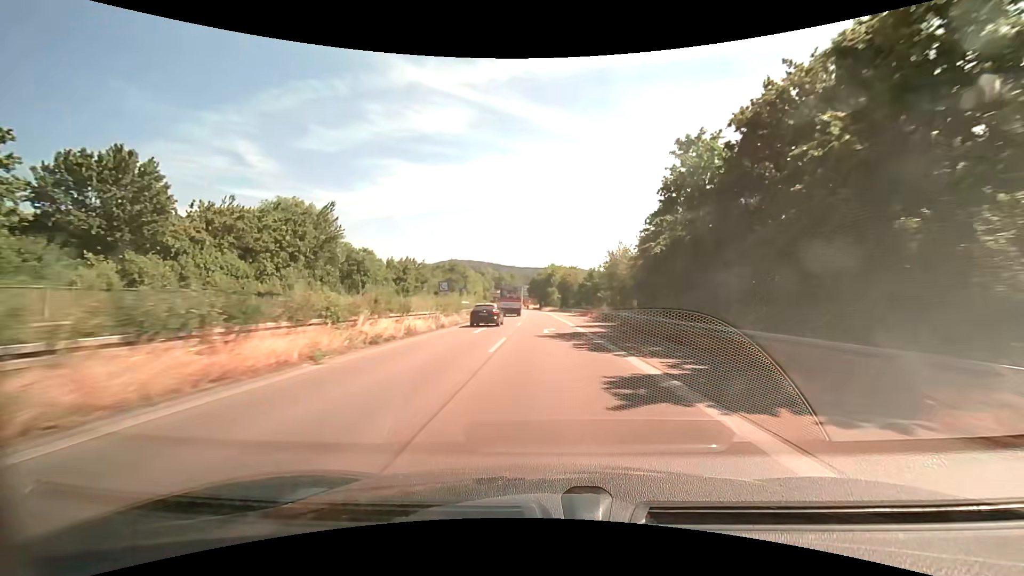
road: trunk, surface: asphalt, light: Day
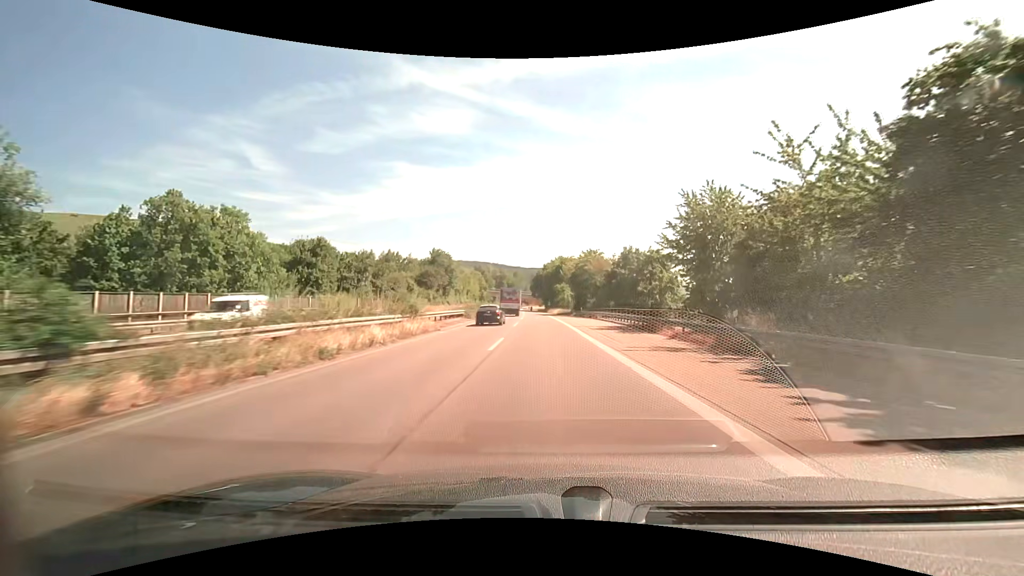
(-0.2, +34.9) m; -1°
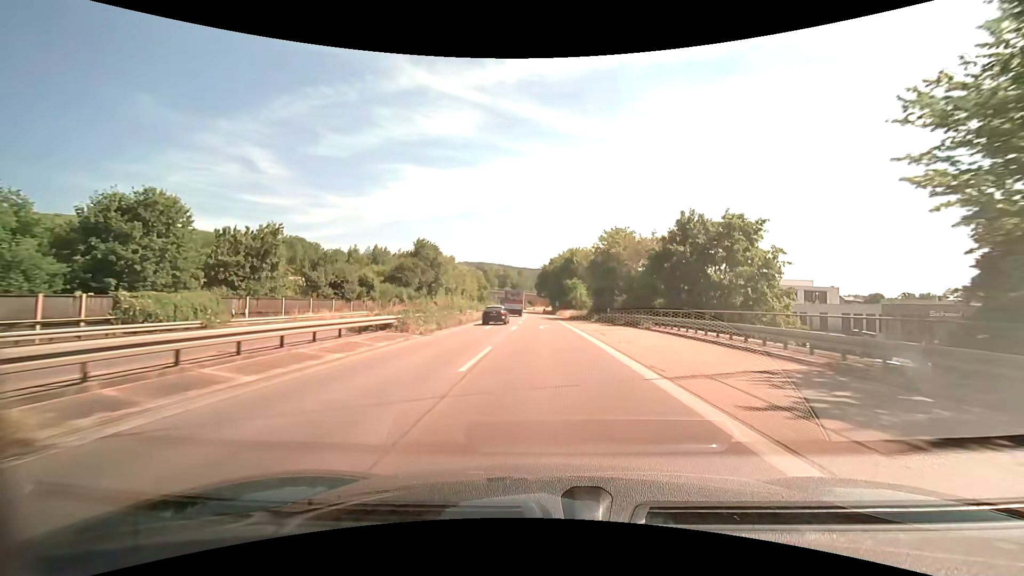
(0.0, +22.9) m; -1°
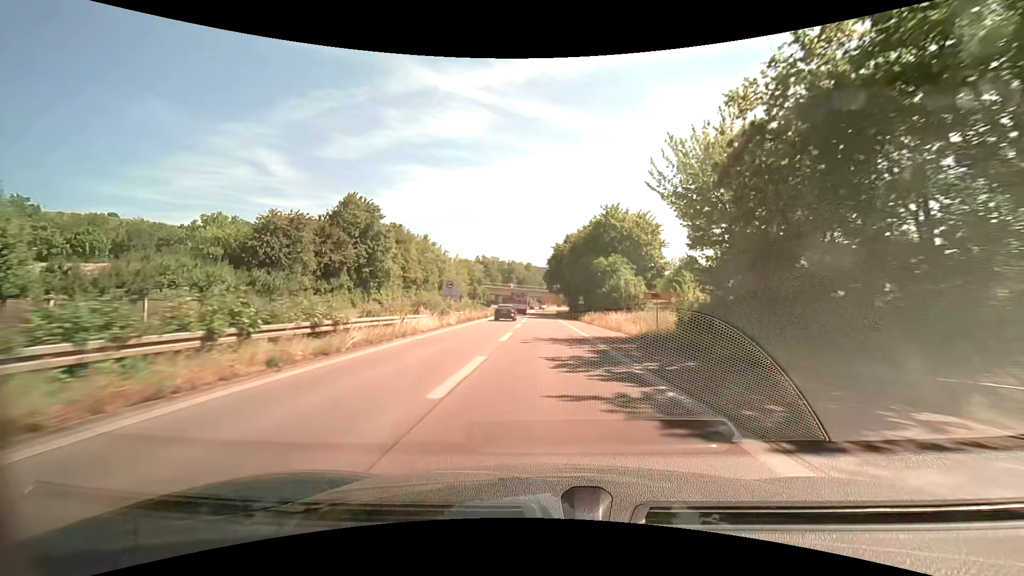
(-0.3, +45.0) m; -1°
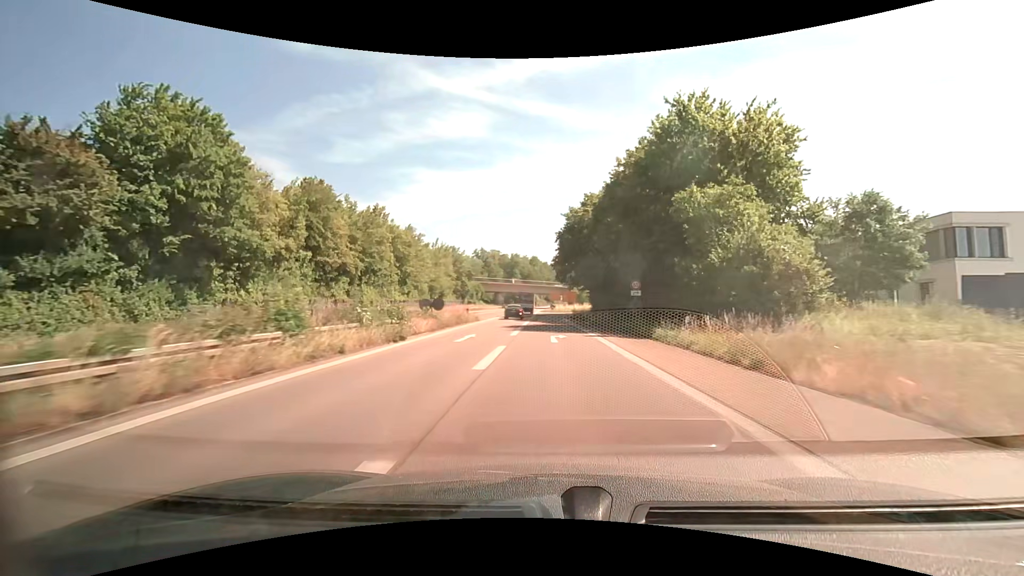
(-0.1, +32.9) m; 0°
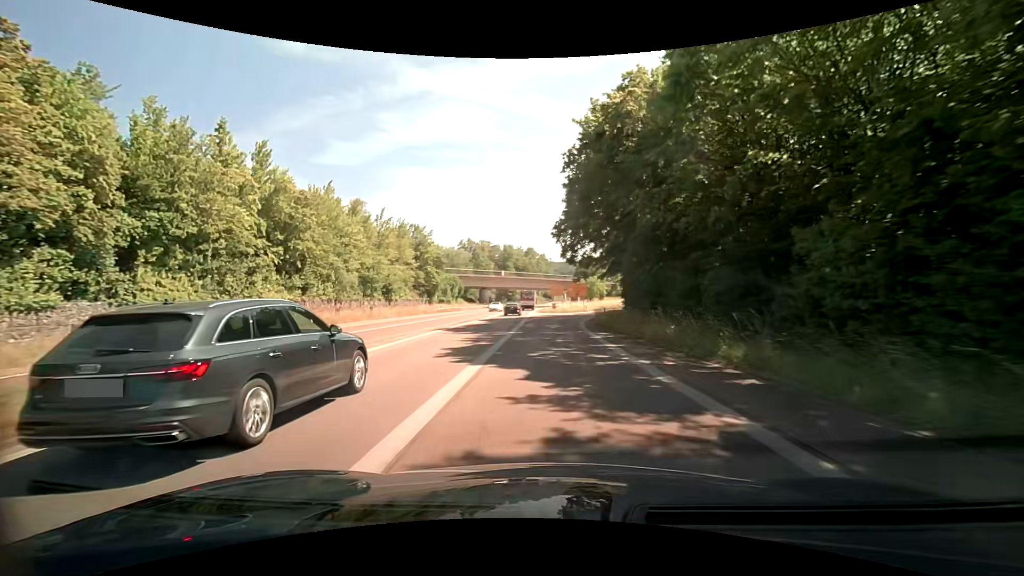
(-0.2, +32.1) m; 0°
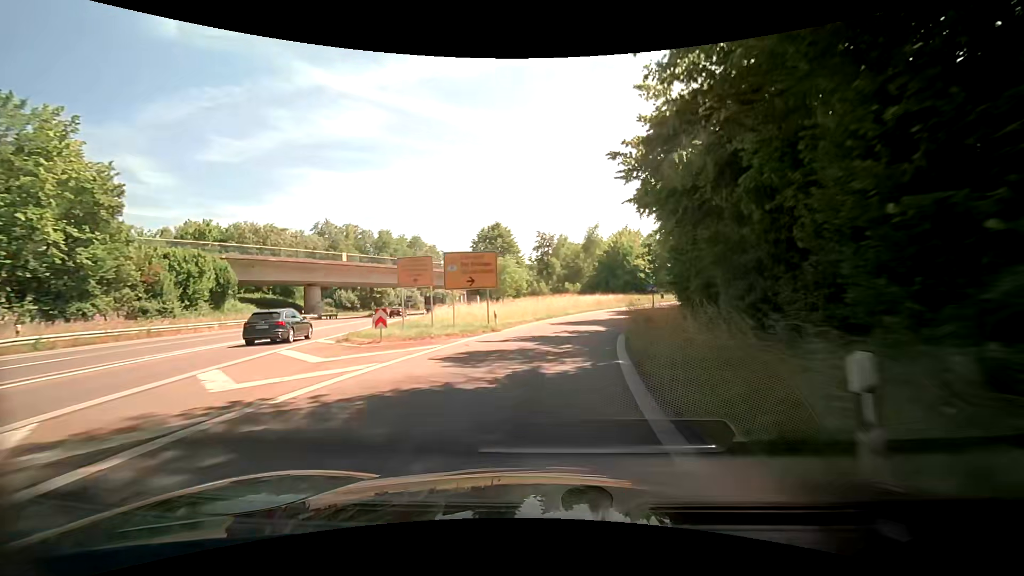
(+3.2, +51.3) m; +11°
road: trunk_link
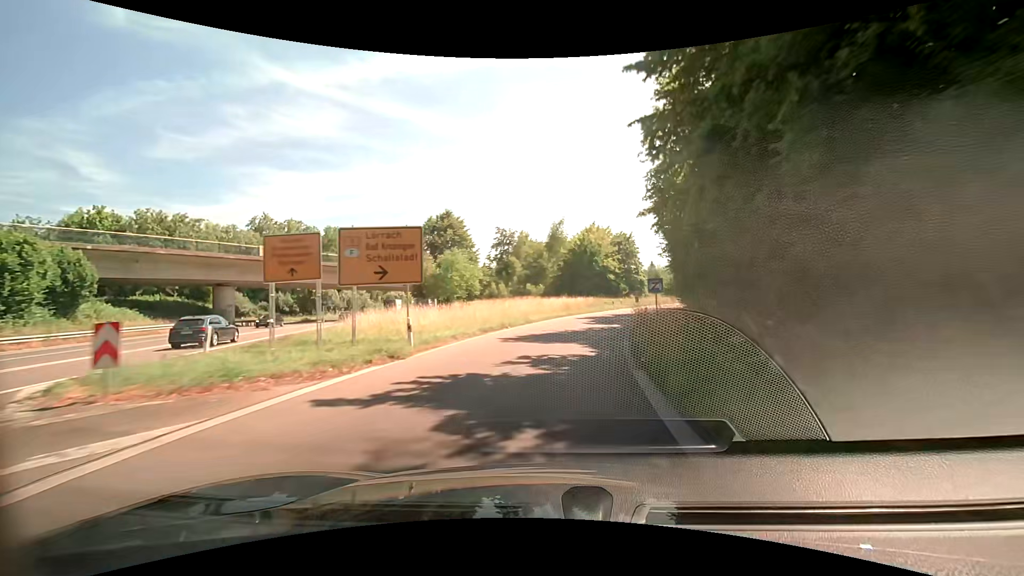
(+0.3, +10.3) m; +4°
(0, +10) (+2, +20) (+4, +30) (+7, +39) (+10, +49) (+15, +57) (+20, +66) (+26, +74) (+31, +82) (+37, +91) m
